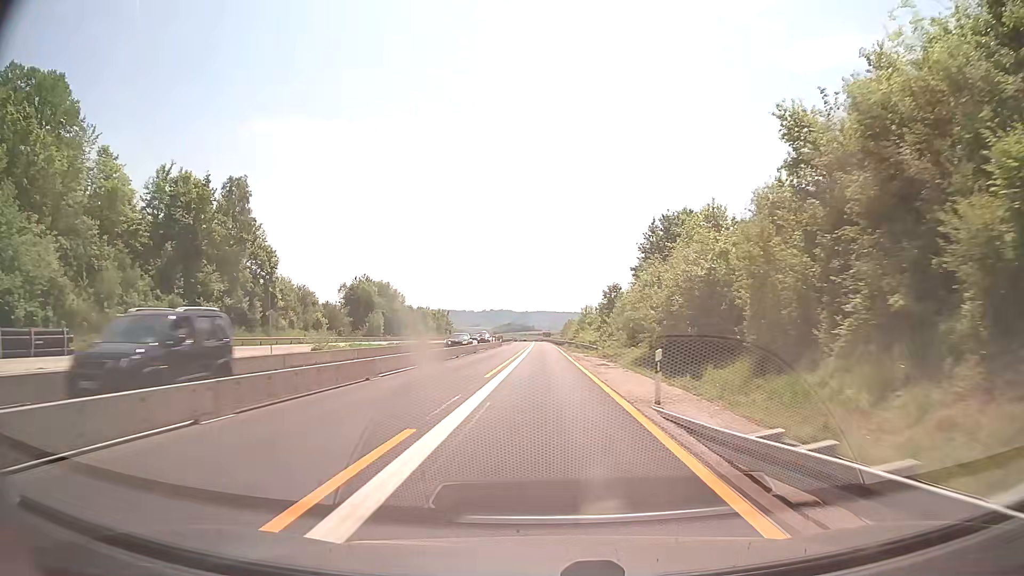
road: motorway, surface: concrete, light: Day
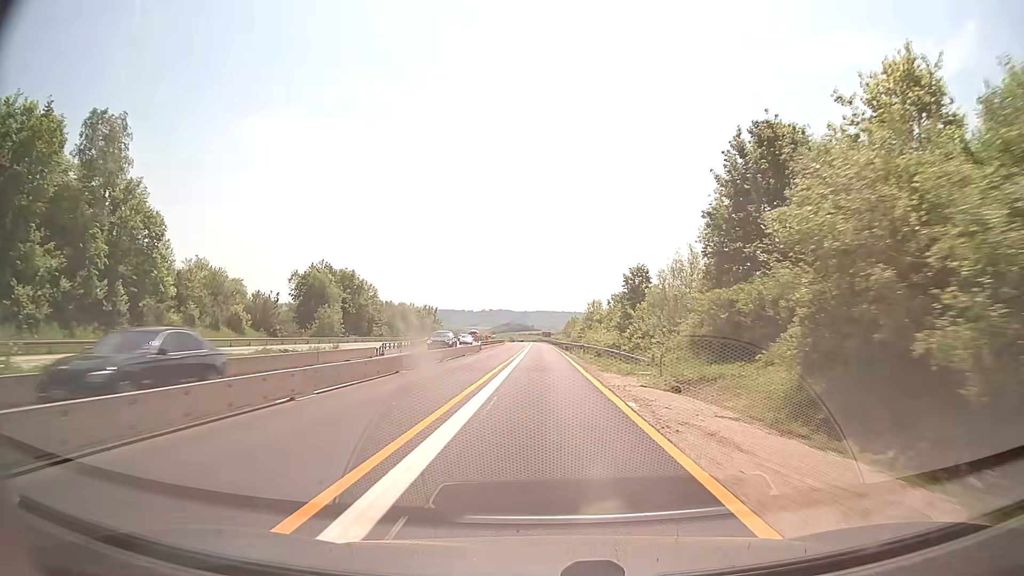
(+0.1, +26.2) m; 0°
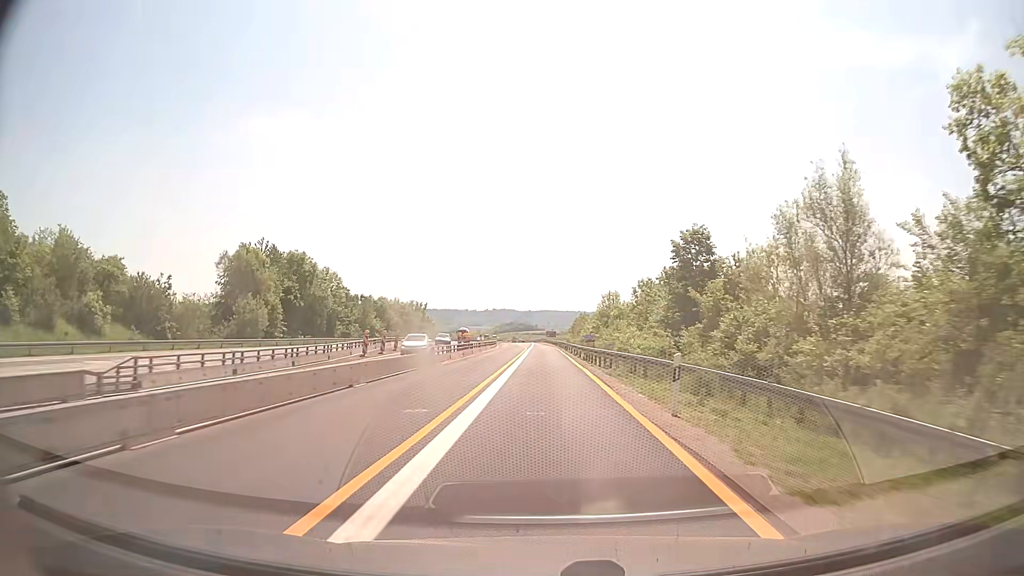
(0.0, +26.2) m; 0°
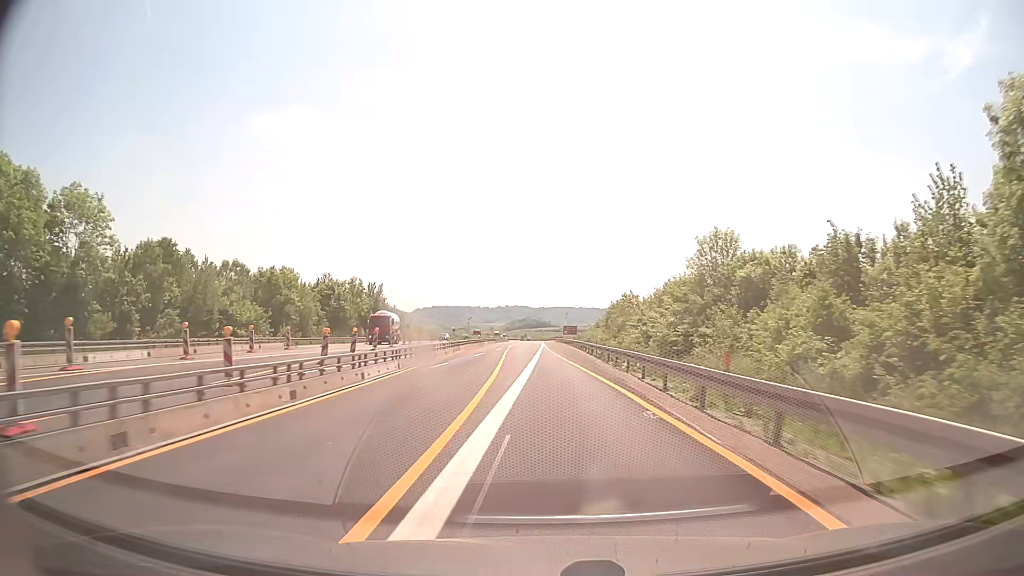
(-0.4, +65.5) m; -1°
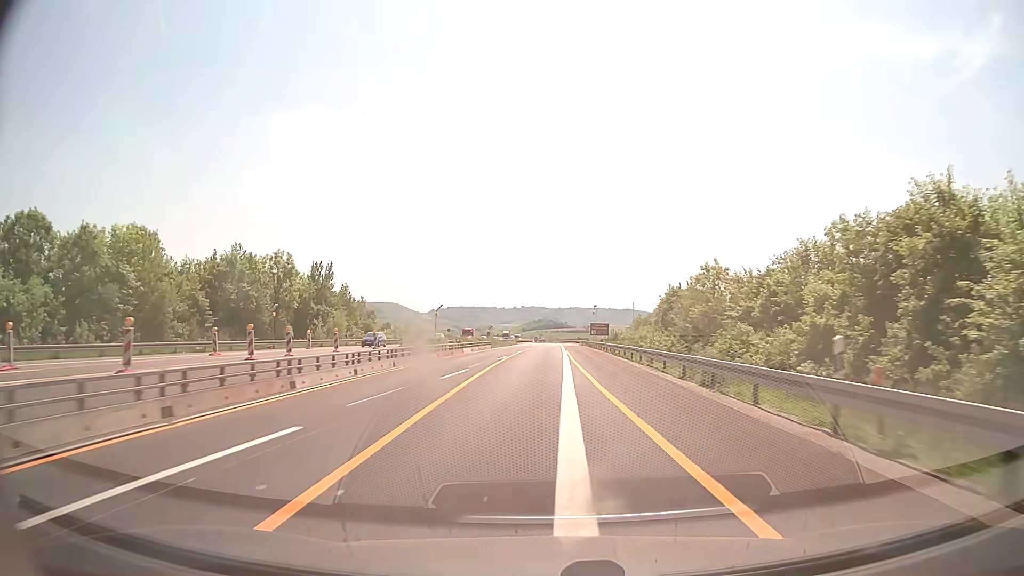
(-0.5, +39.3) m; -1°
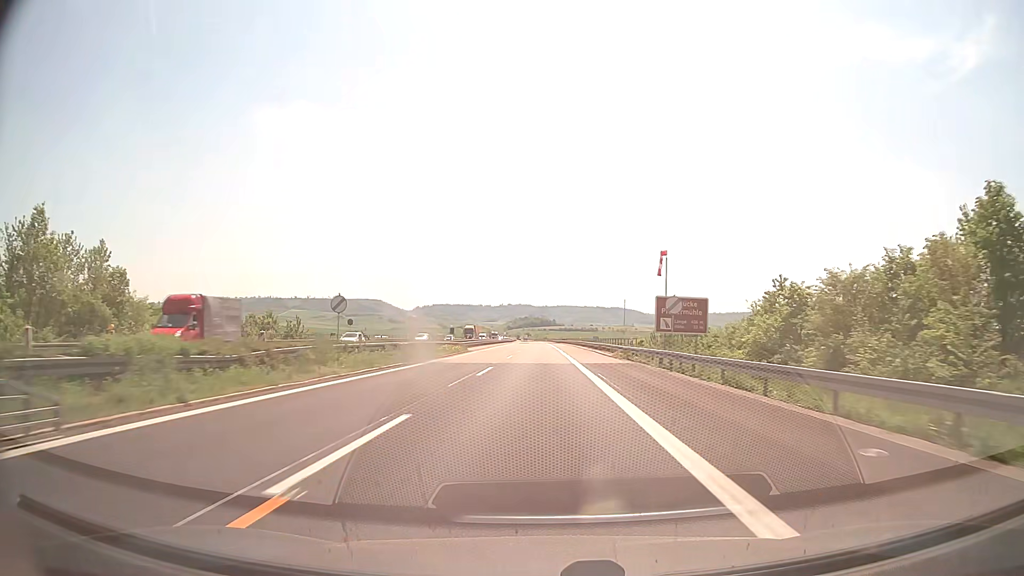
(+0.3, +69.8) m; +1°
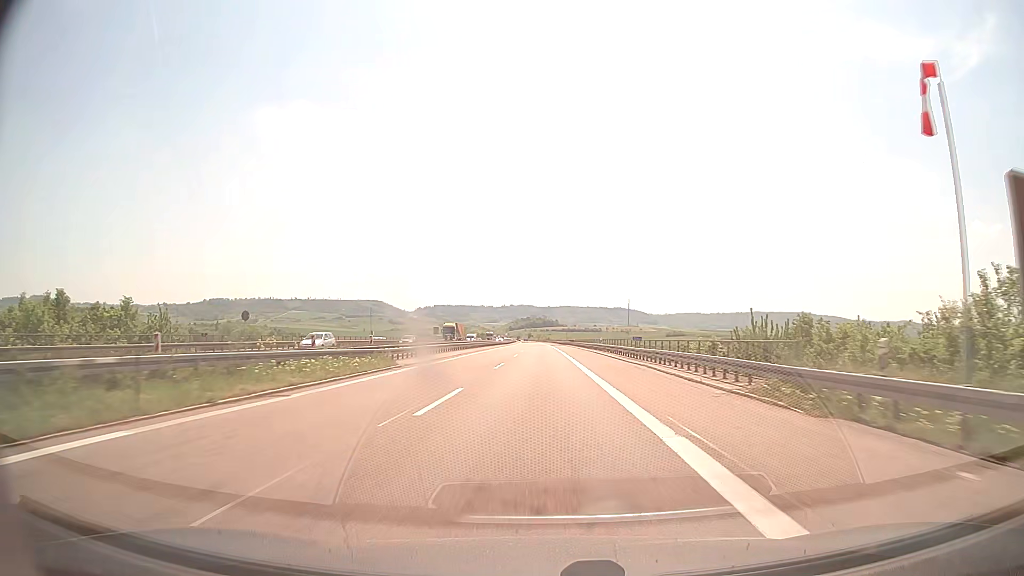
(+0.1, +30.1) m; 0°
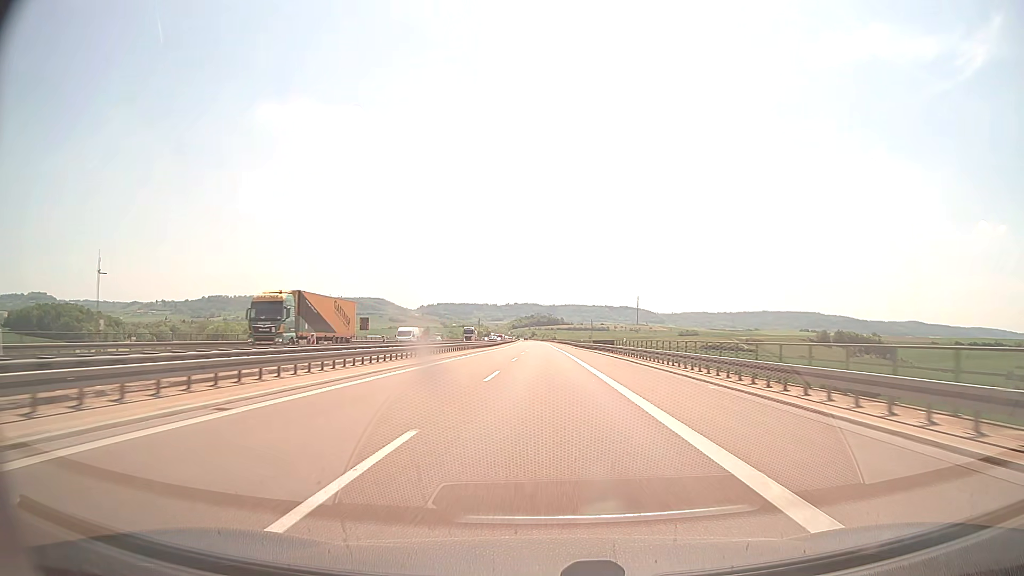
(-0.2, +63.4) m; 0°
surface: asphalt
(0, +10) (0, +20) (0, +30) (0, +40) (0, +50) (0, +60) (0, +70) (0, +80) (0, +90) (0, +100) m
